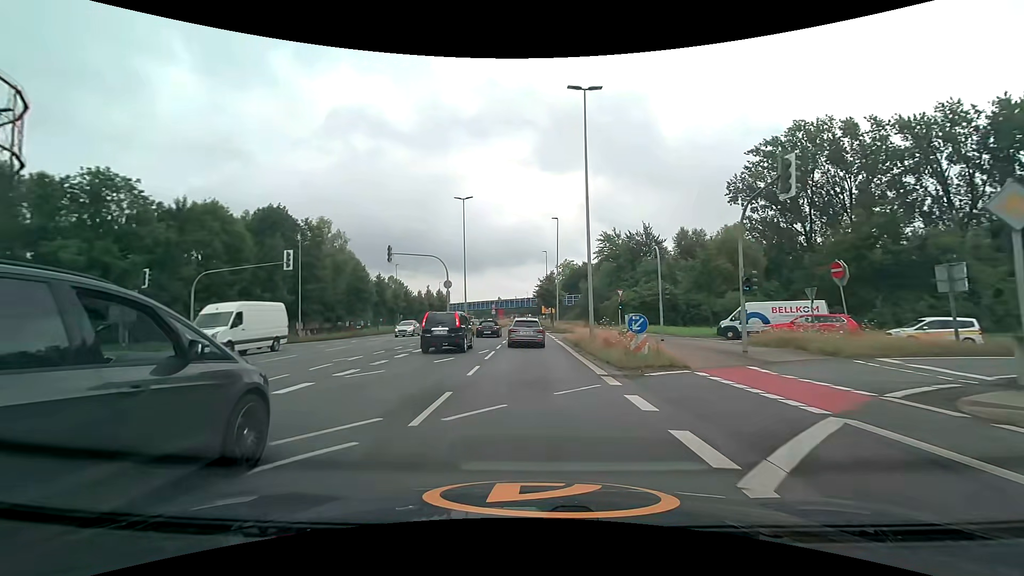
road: secondary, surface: asphalt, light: Day
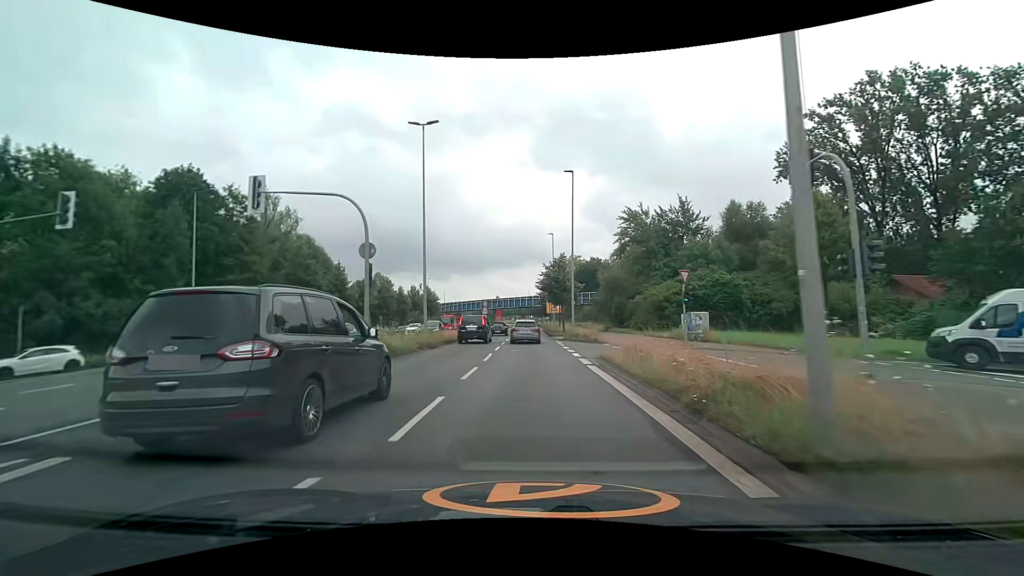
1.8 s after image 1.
(0.0, +17.8) m; 0°
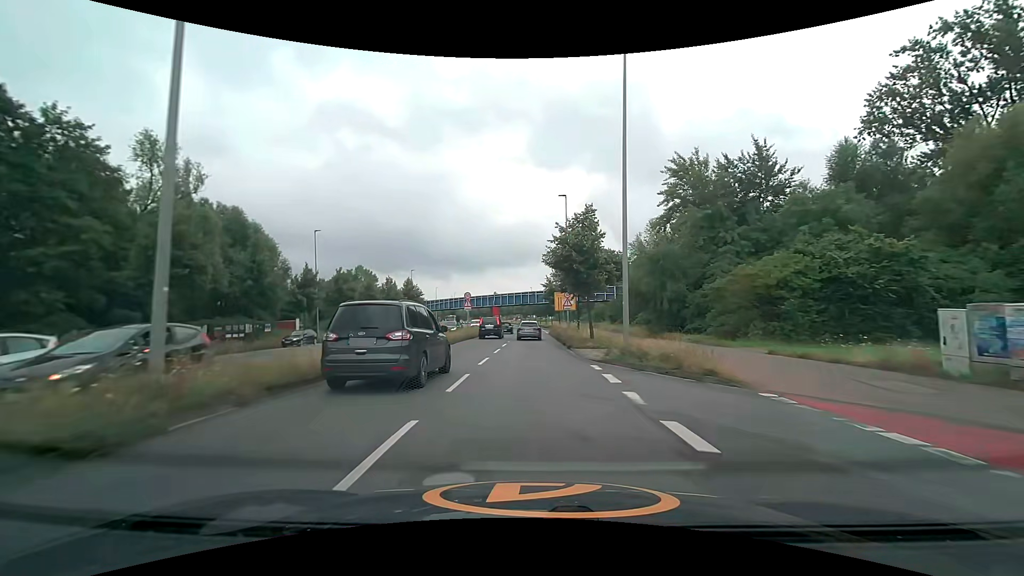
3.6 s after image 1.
(0.0, +19.4) m; 0°
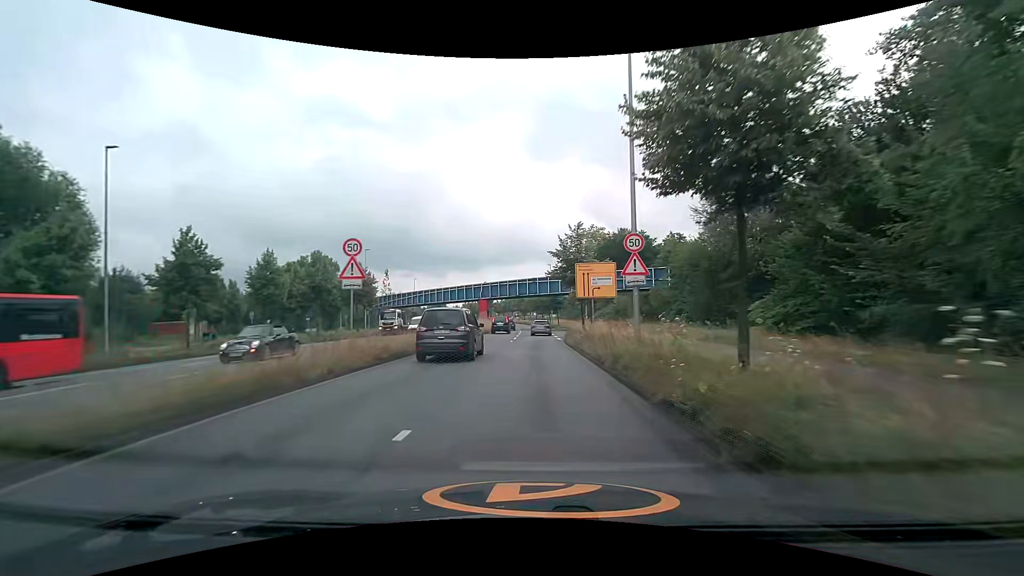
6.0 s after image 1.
(0.0, +28.1) m; 0°
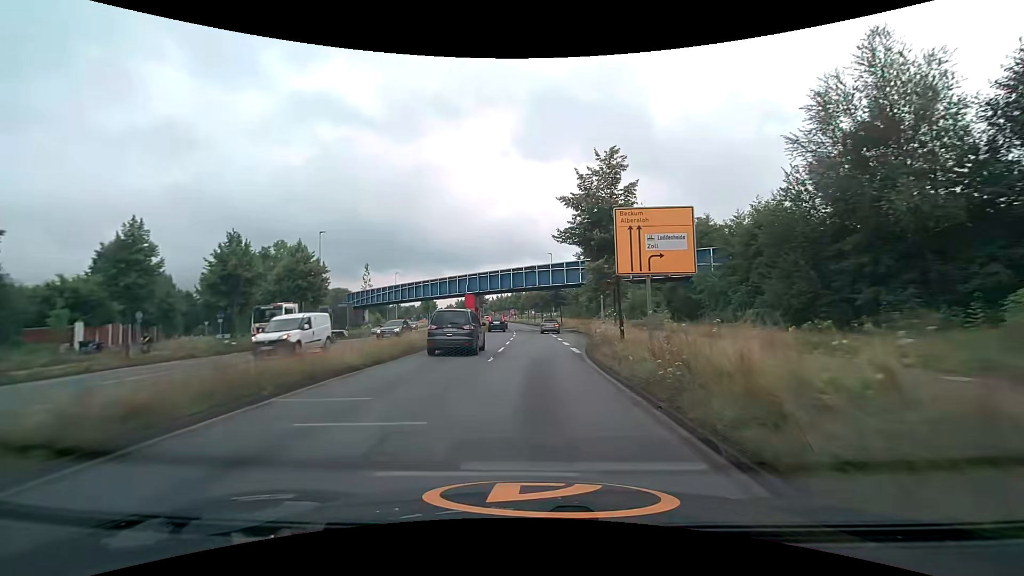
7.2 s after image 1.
(+0.1, +15.0) m; 0°
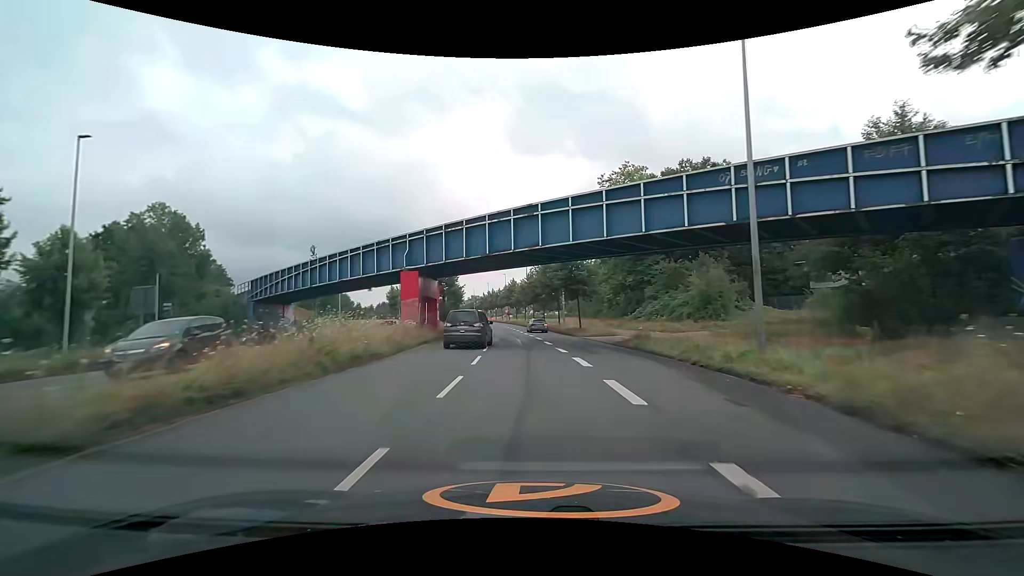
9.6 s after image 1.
(+0.1, +31.0) m; +1°
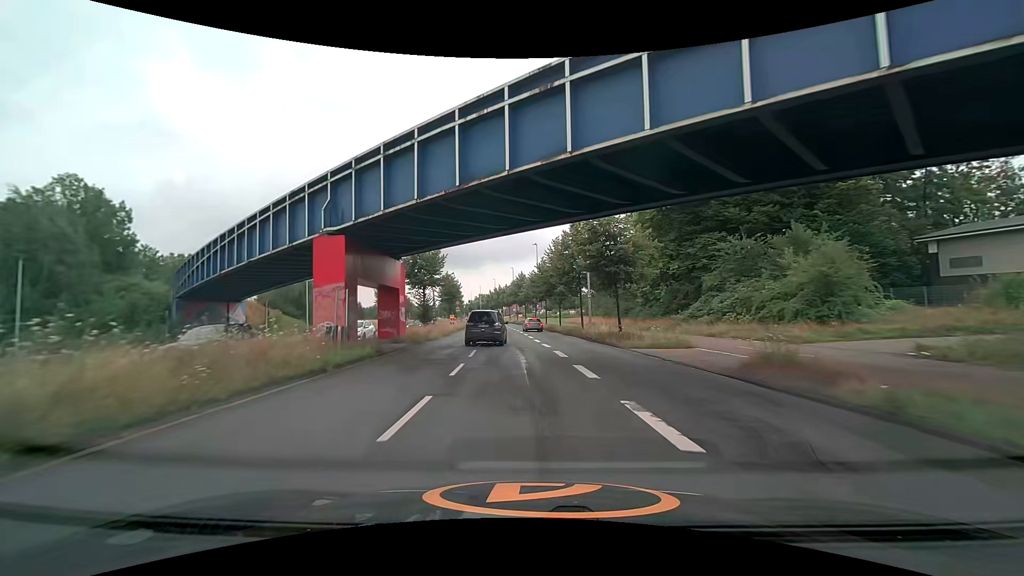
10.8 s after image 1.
(-0.2, +14.9) m; -2°
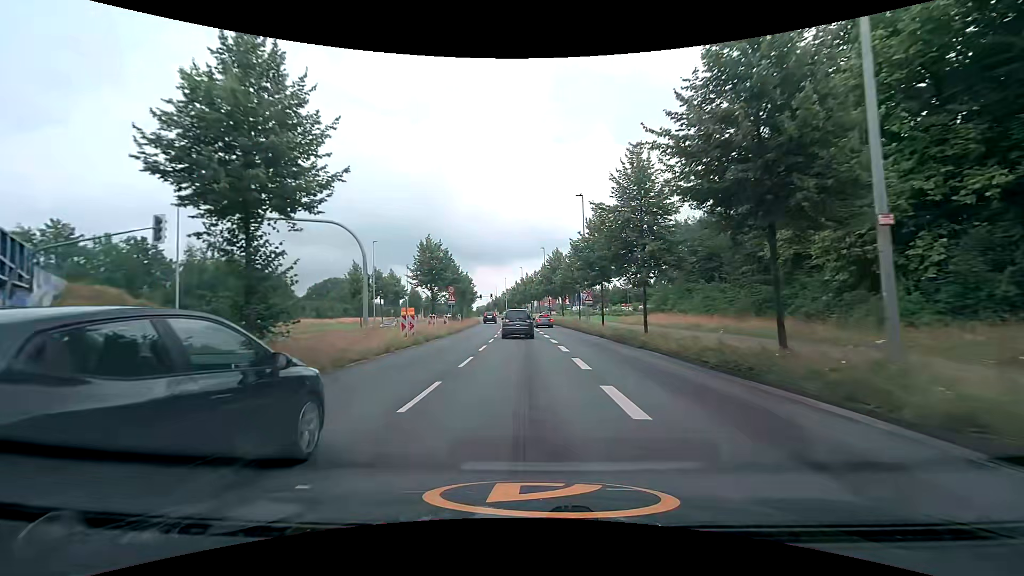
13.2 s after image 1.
(-1.0, +28.8) m; -4°
(0, +10) (0, +20) (0, +30) (-1, +40) (-1, +50) (-2, +60) (-3, +70) (-3, +80) (-4, +90) (-6, +100) m
